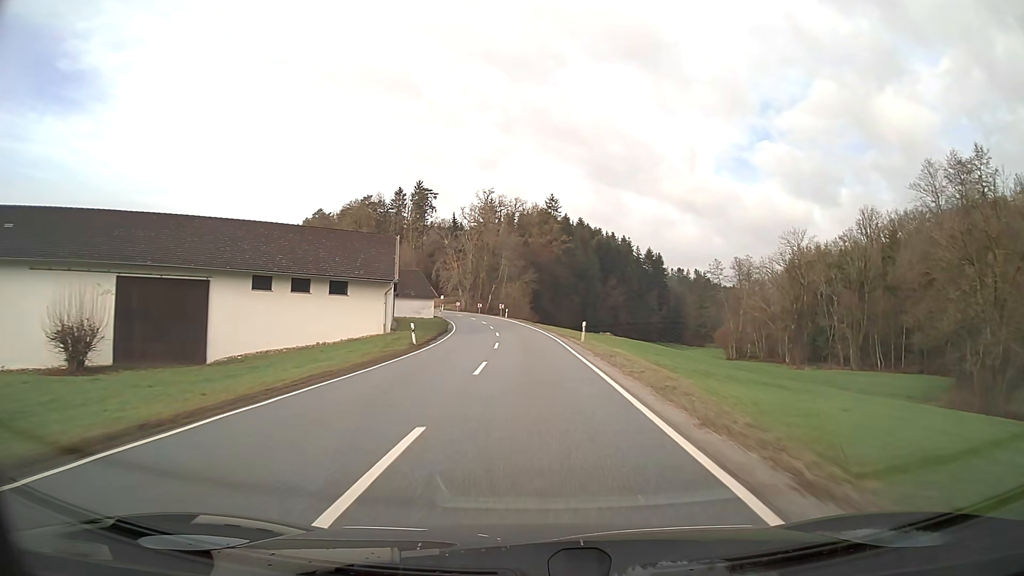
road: secondary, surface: asphalt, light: Day
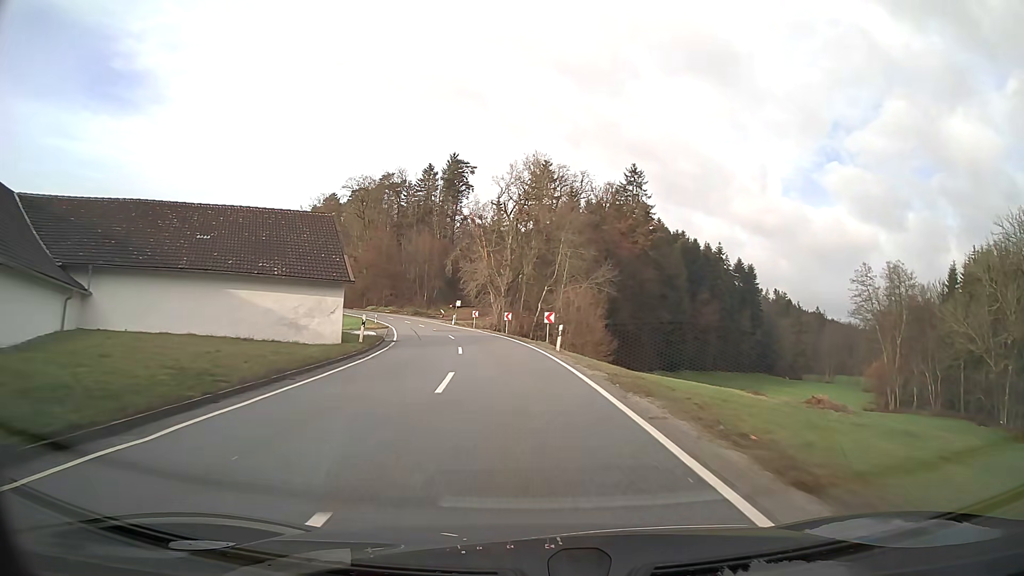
(-2.0, +50.6) m; -6°
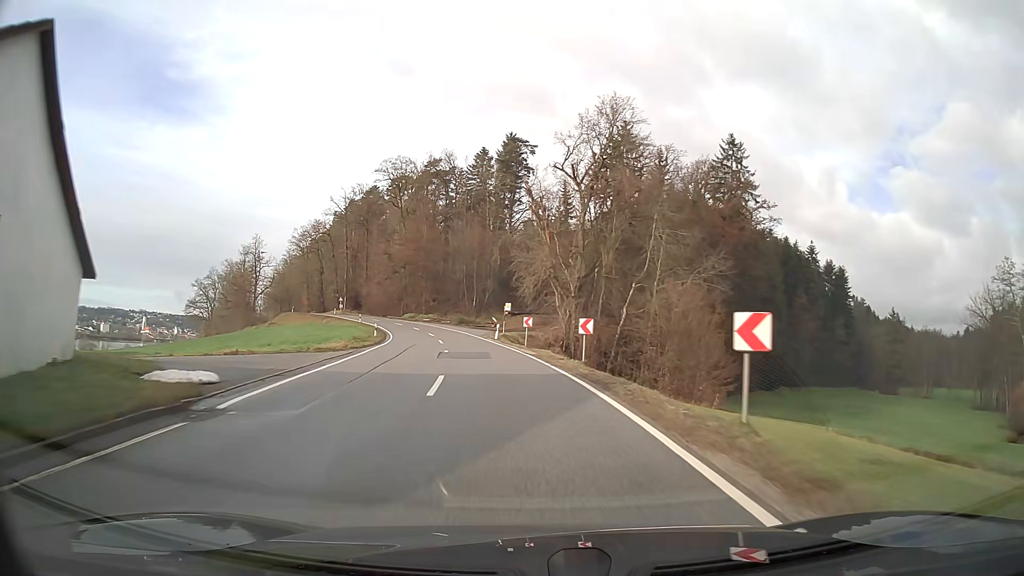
(-1.2, +24.1) m; -6°
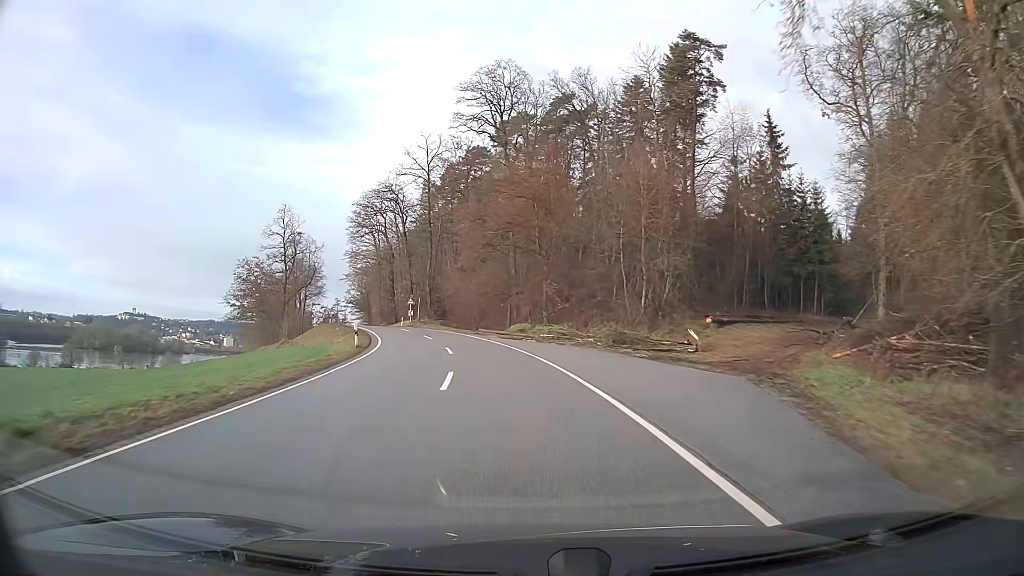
(-5.3, +47.5) m; -13°
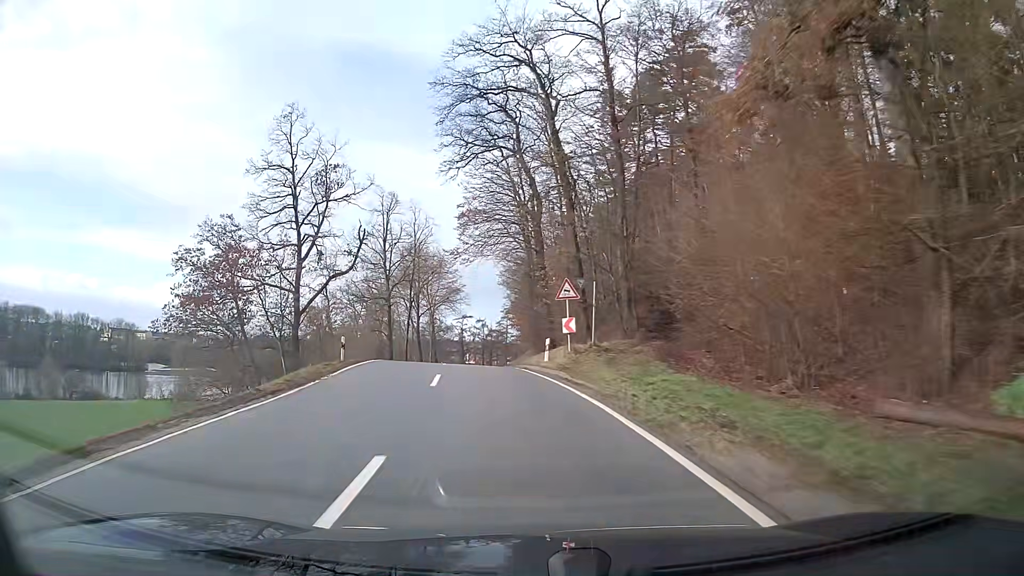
(-6.8, +46.3) m; -17°
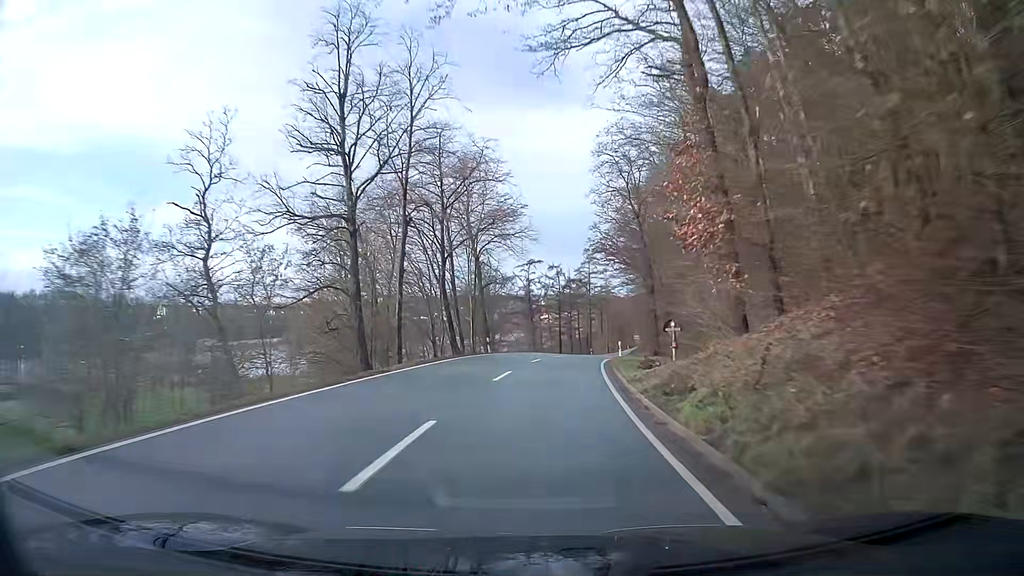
(-2.0, +33.8) m; -4°
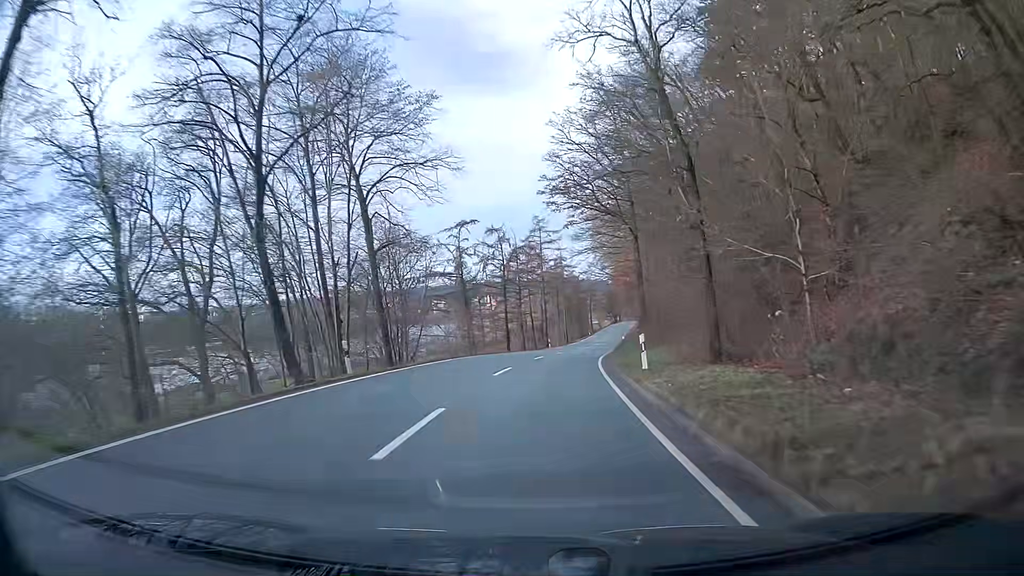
(+0.8, +22.9) m; +4°
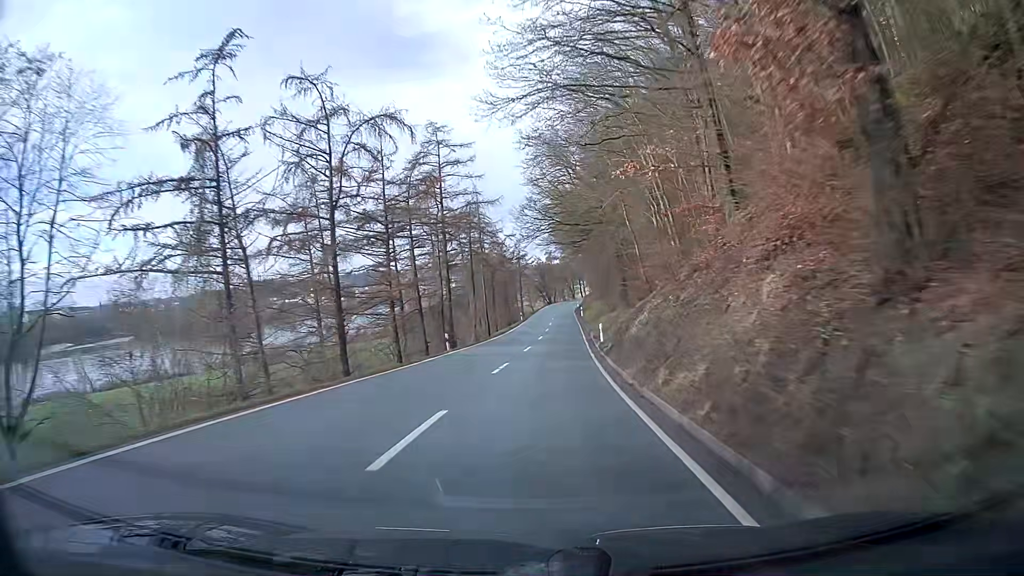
(+2.0, +36.2) m; +6°
